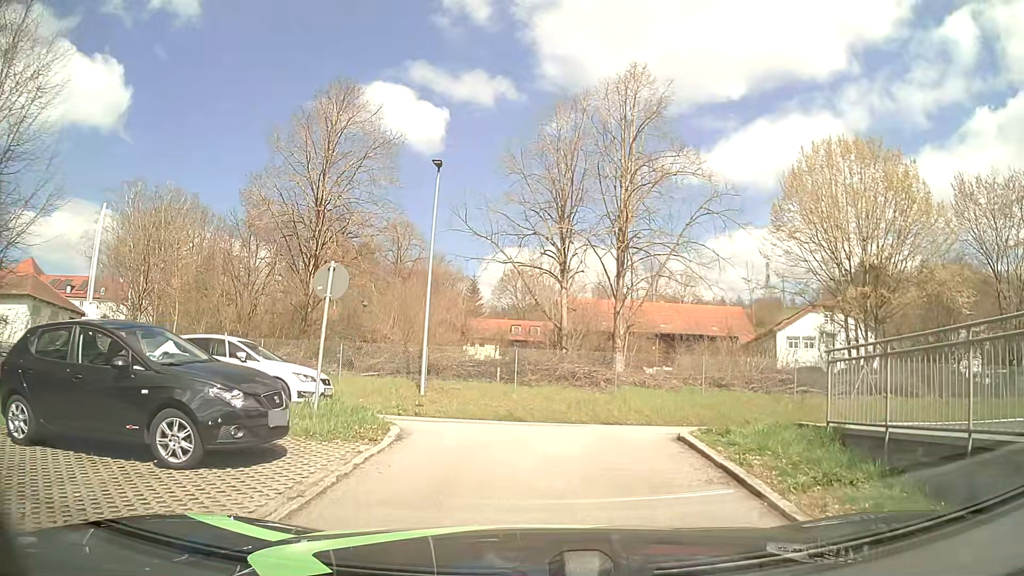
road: service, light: Day
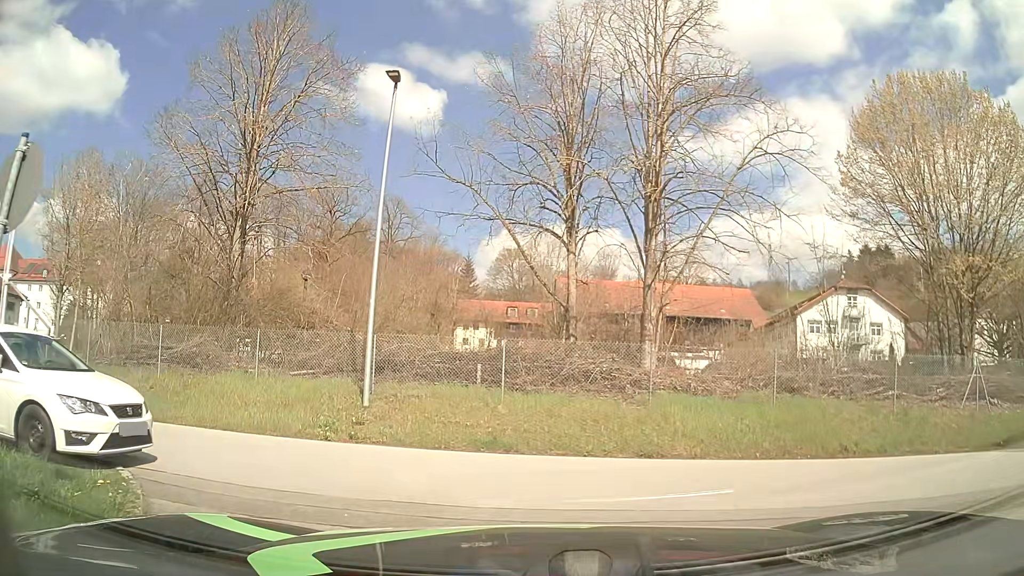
(+0.1, +7.0) m; 0°
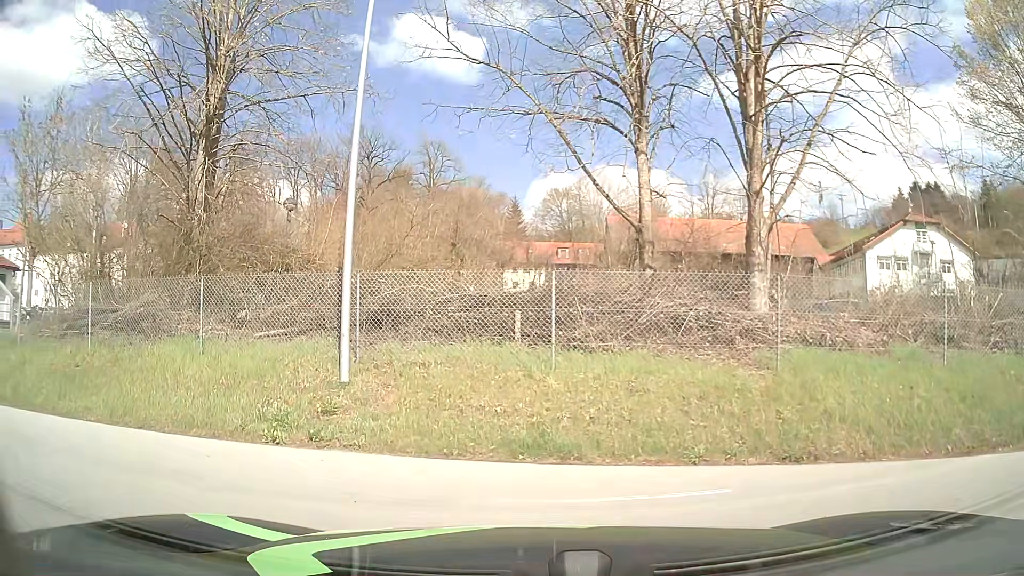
(+0.1, +5.2) m; -2°
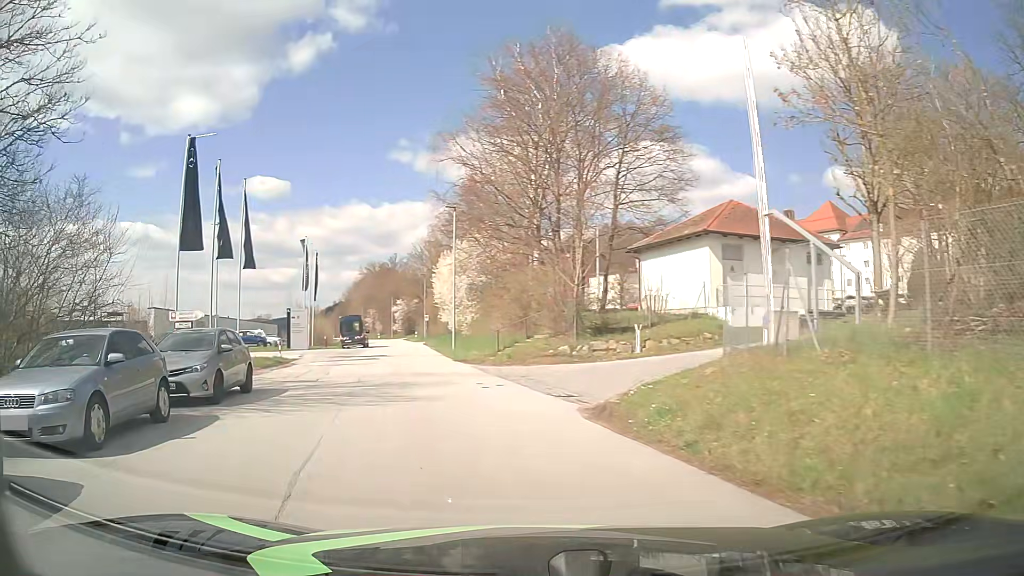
(-6.2, +7.6) m; -72°
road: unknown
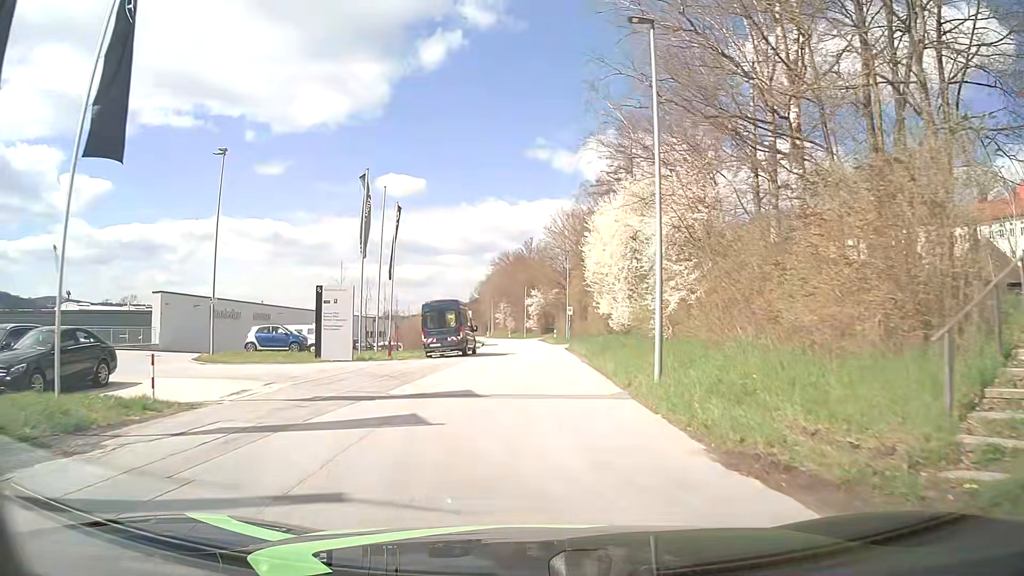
(-4.2, +23.6) m; -13°
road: tertiary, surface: asphalt
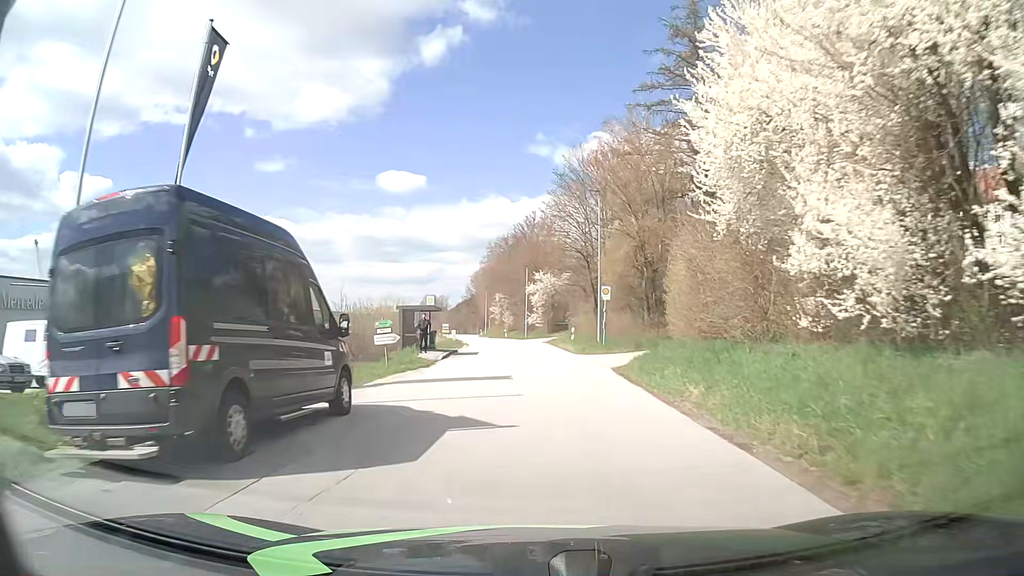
(-0.1, +26.5) m; 0°
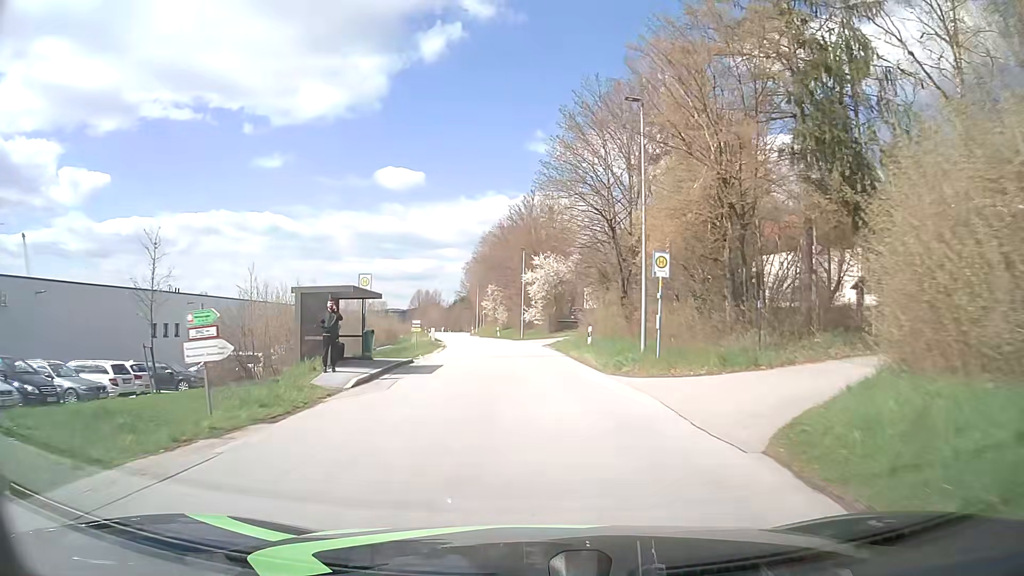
(0.0, +14.6) m; 0°
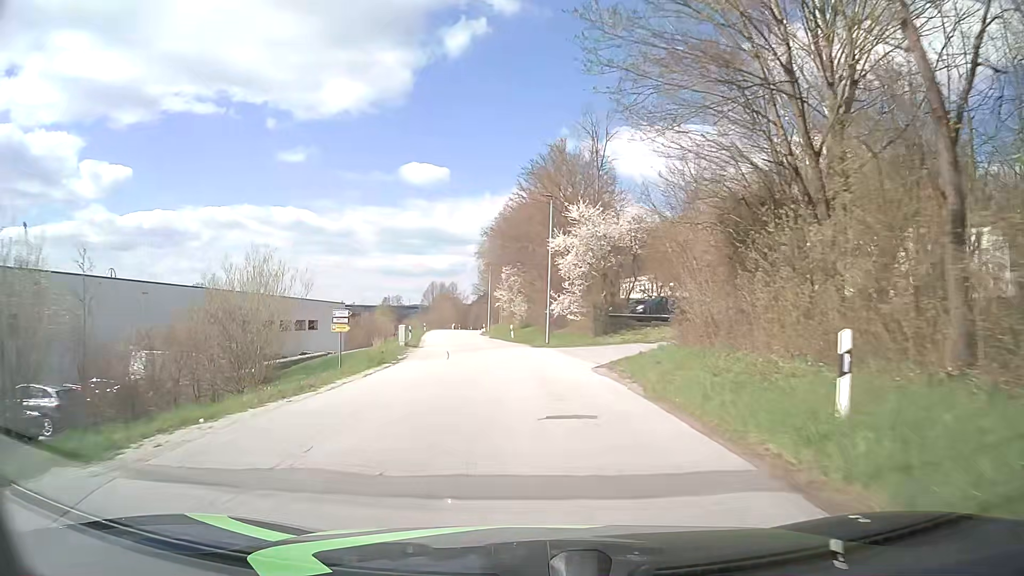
(-0.4, +23.4) m; -2°
(0, +10) (-1, +20) (-2, +30) (-3, +40) (-4, +50) (-6, +60) (-7, +70) (-9, +79) (-9, +89) (-10, +99) m
